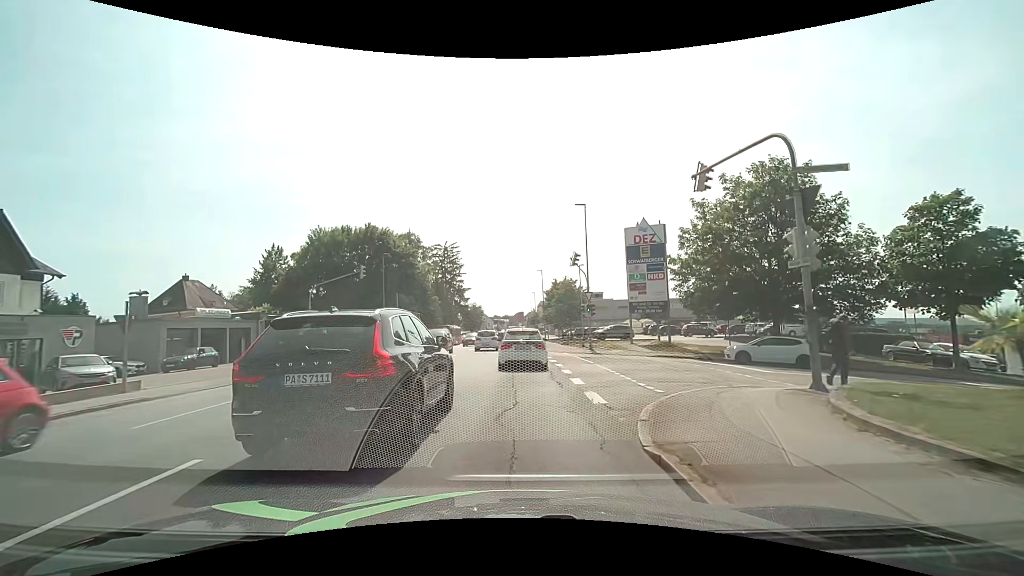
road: tertiary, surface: asphalt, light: Day
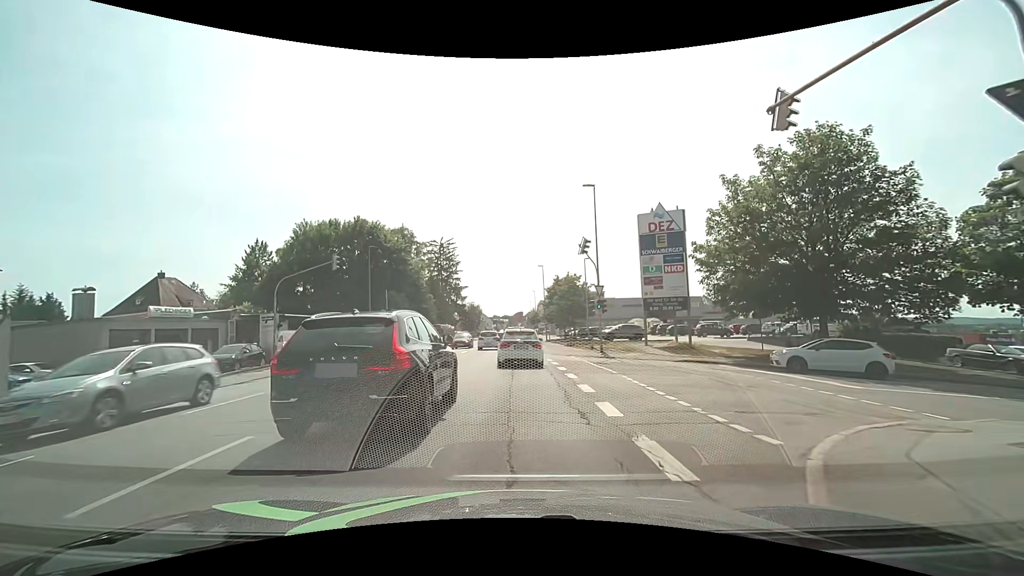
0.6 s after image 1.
(0.0, +4.8) m; 0°
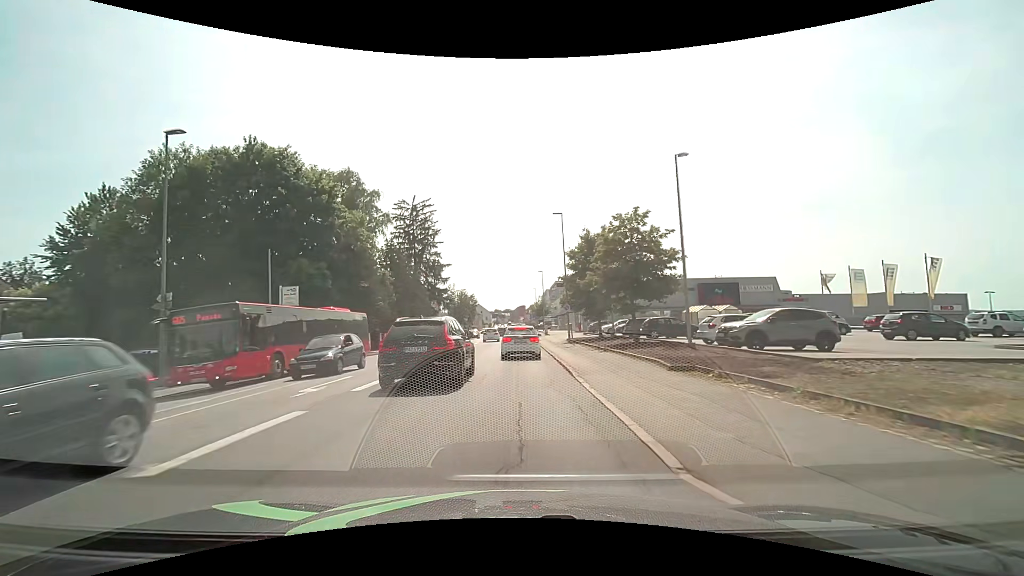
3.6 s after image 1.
(+0.2, +28.4) m; 0°
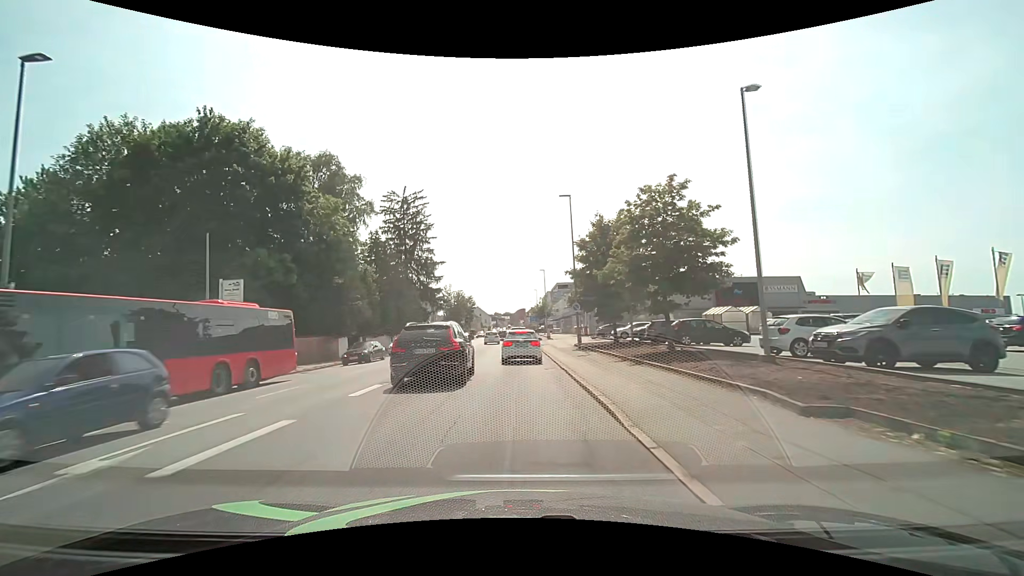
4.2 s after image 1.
(0.0, +6.2) m; 0°
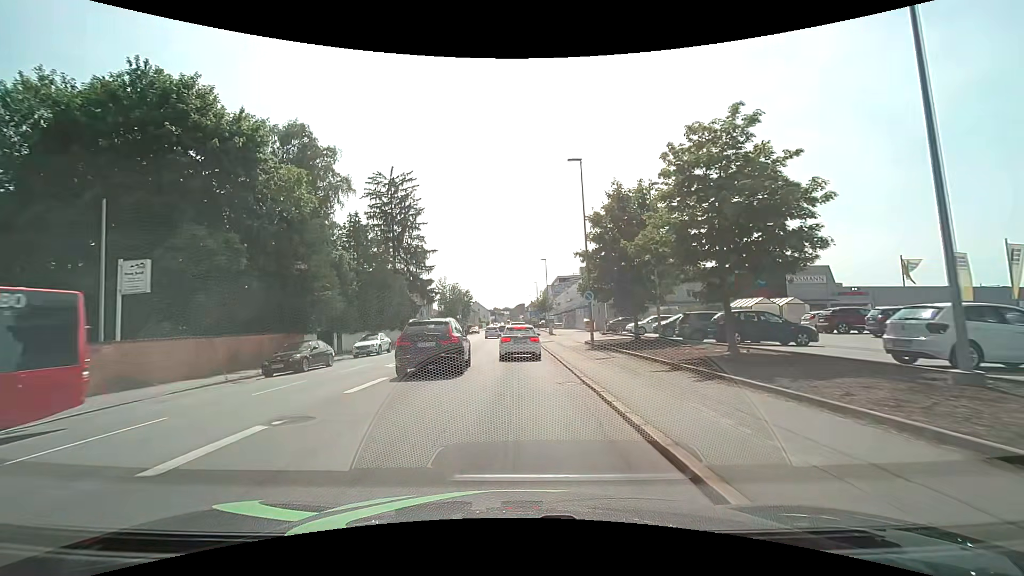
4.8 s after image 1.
(0.0, +6.1) m; 0°
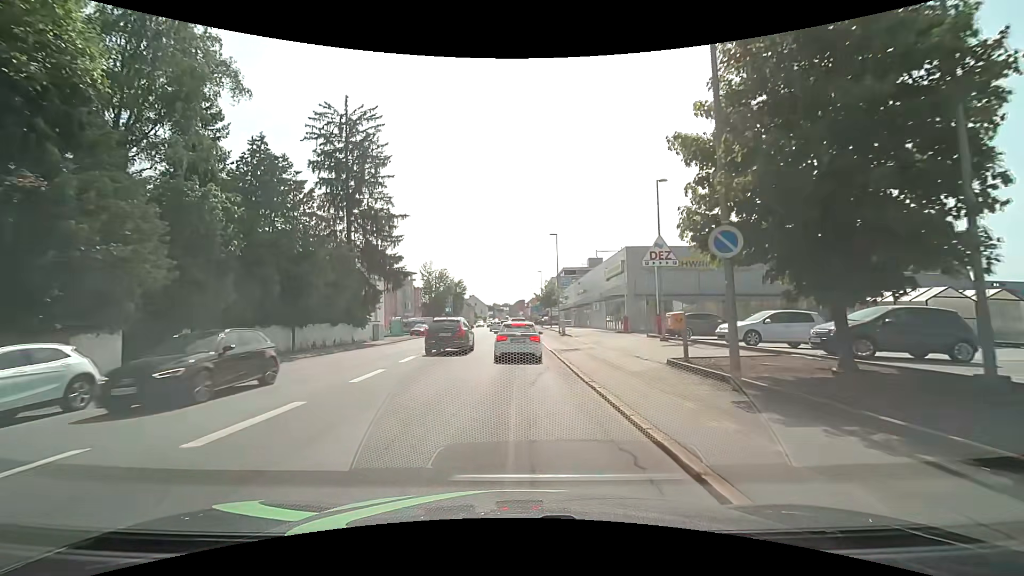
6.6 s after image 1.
(0.0, +17.1) m; 0°
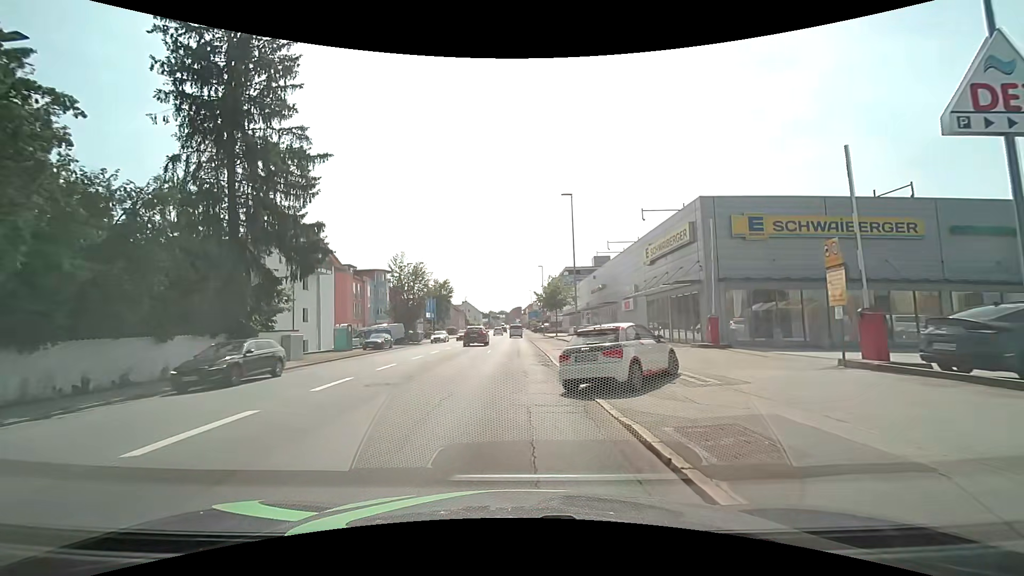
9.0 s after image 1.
(0.0, +17.5) m; 0°
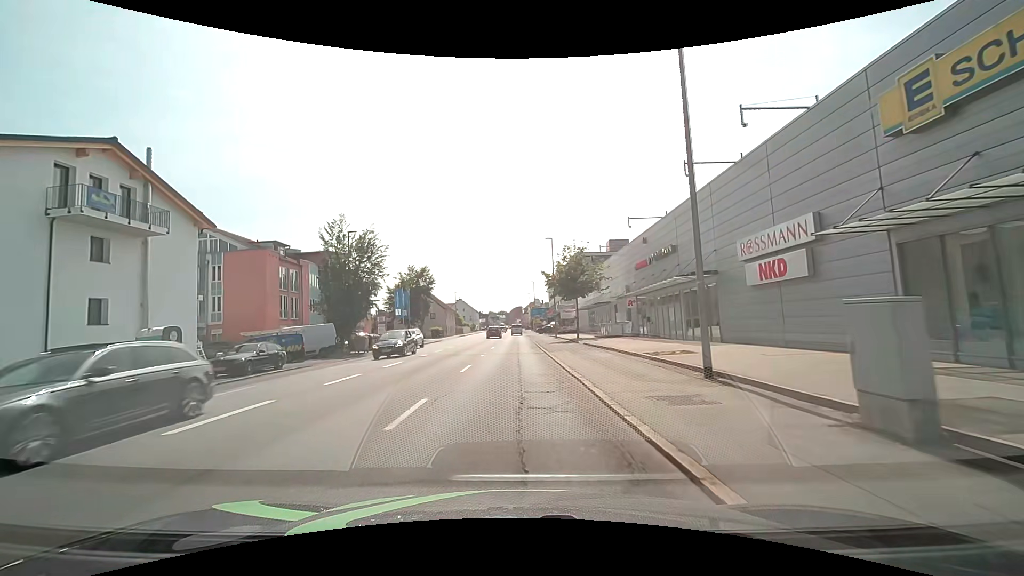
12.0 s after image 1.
(-0.1, +22.9) m; -1°
(0, +10) (0, +20) (0, +30) (0, +40) (0, +50) (0, +60) (0, +70) (0, +80) (0, +90) (+1, +100) m
